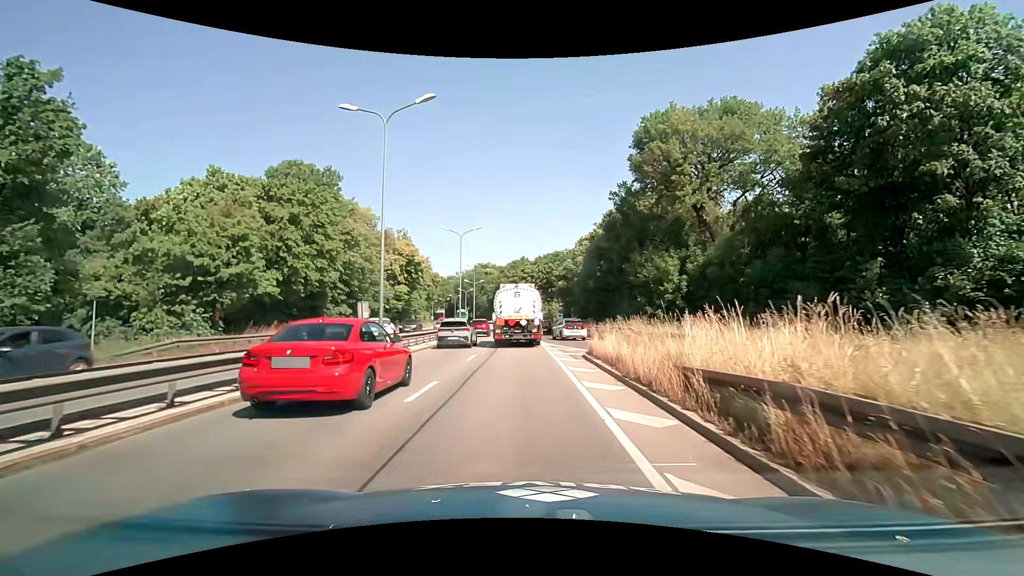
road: trunk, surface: asphalt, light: Day
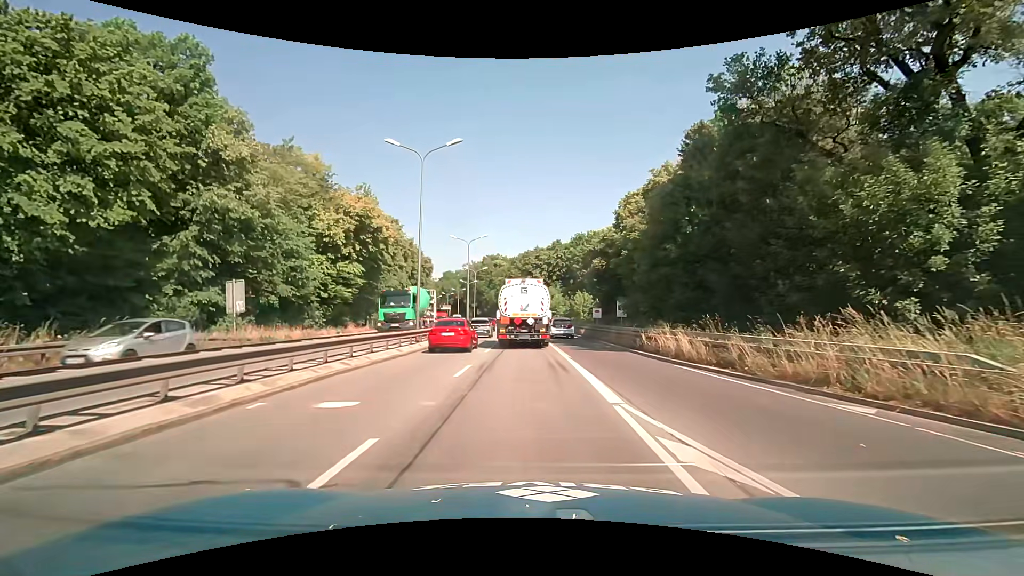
(-0.8, +23.4) m; -2°
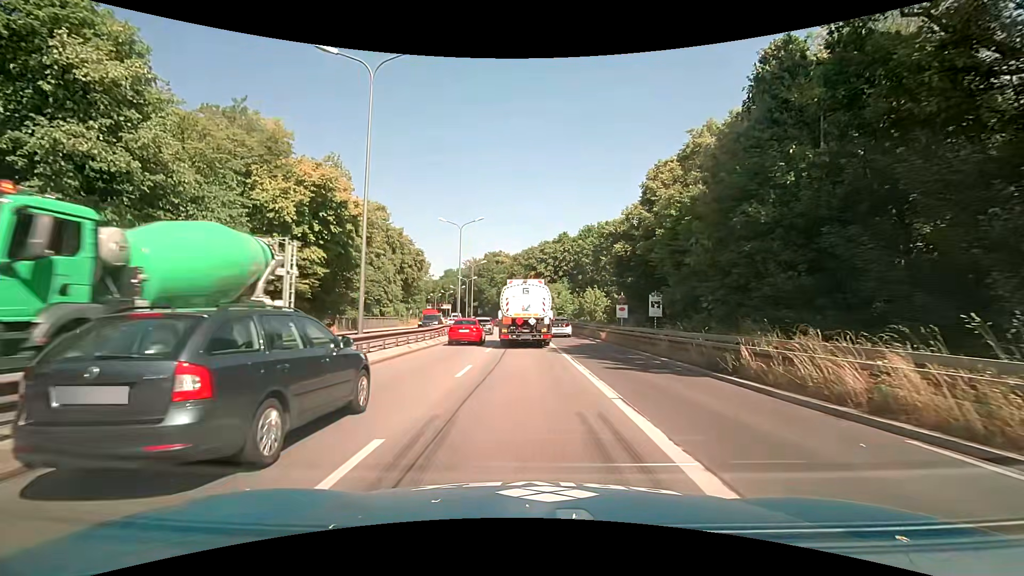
(-0.1, +9.2) m; 0°
(0, +10) (0, +20) (-1, +30) (-1, +40) (-1, +50) (-2, +60) (-3, +70) (-4, +80) (-6, +90) (-7, +100) m
